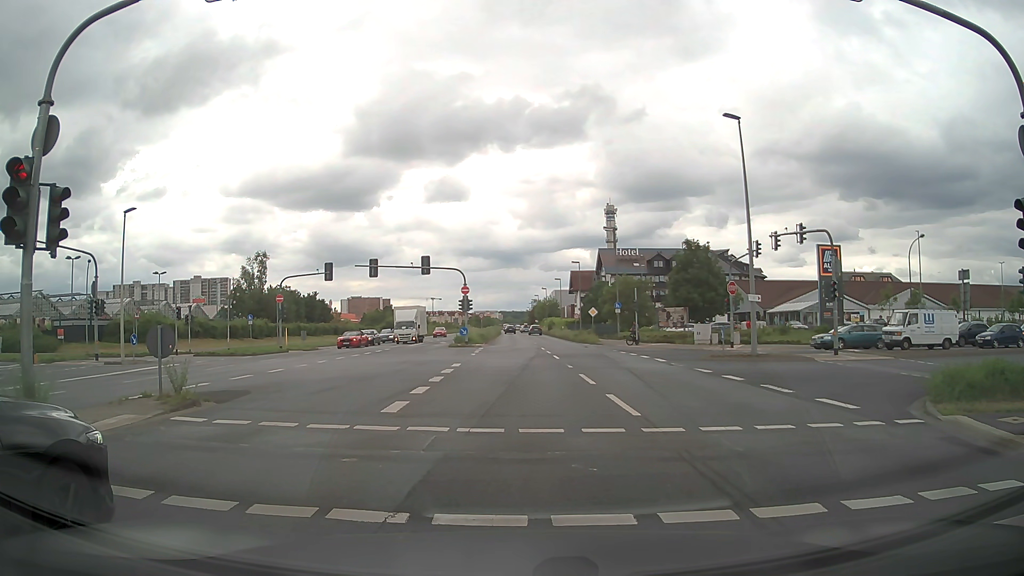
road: primary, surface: asphalt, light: Day
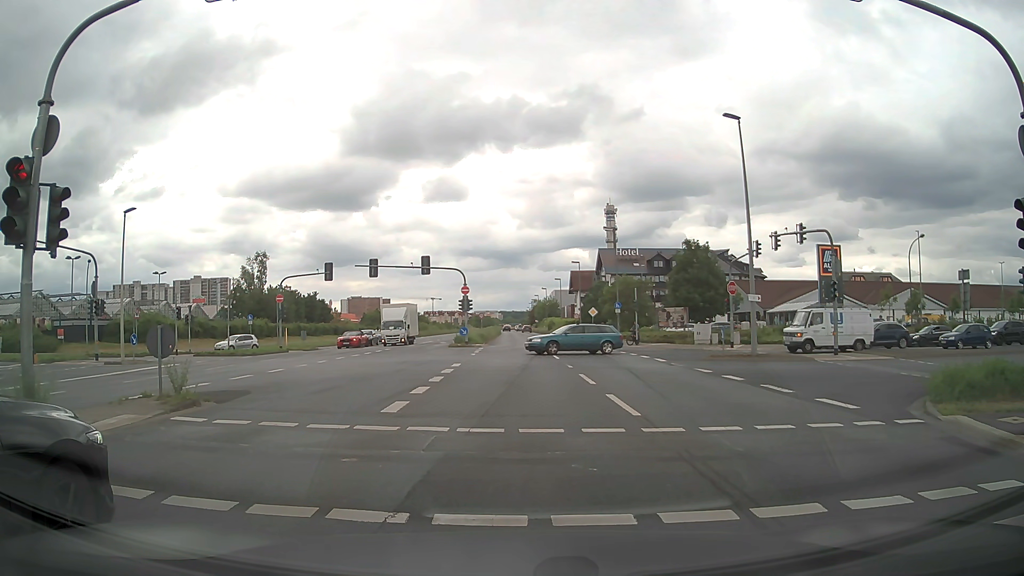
(0.0, 0.0) m; 0°
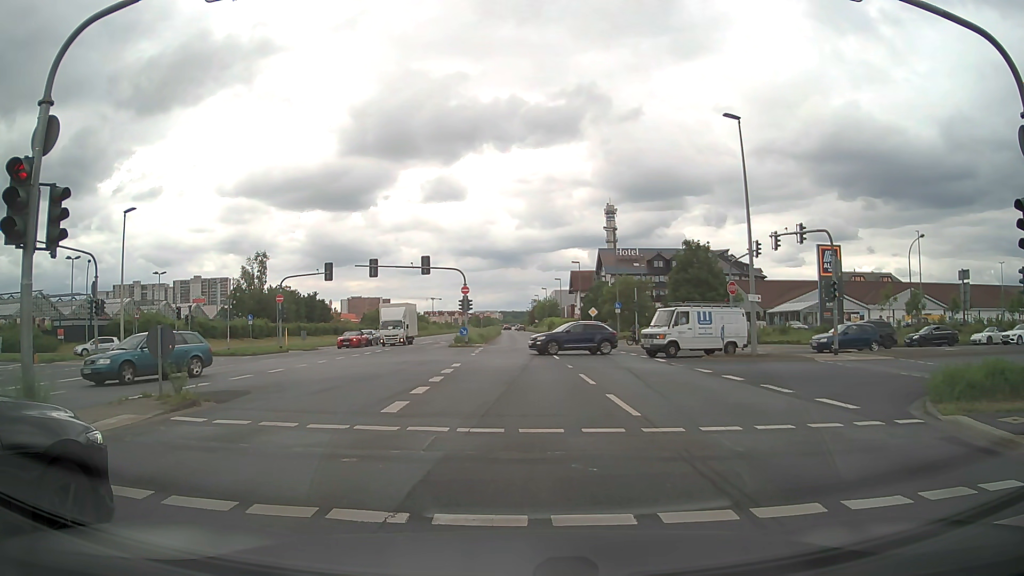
(0.0, 0.0) m; 0°
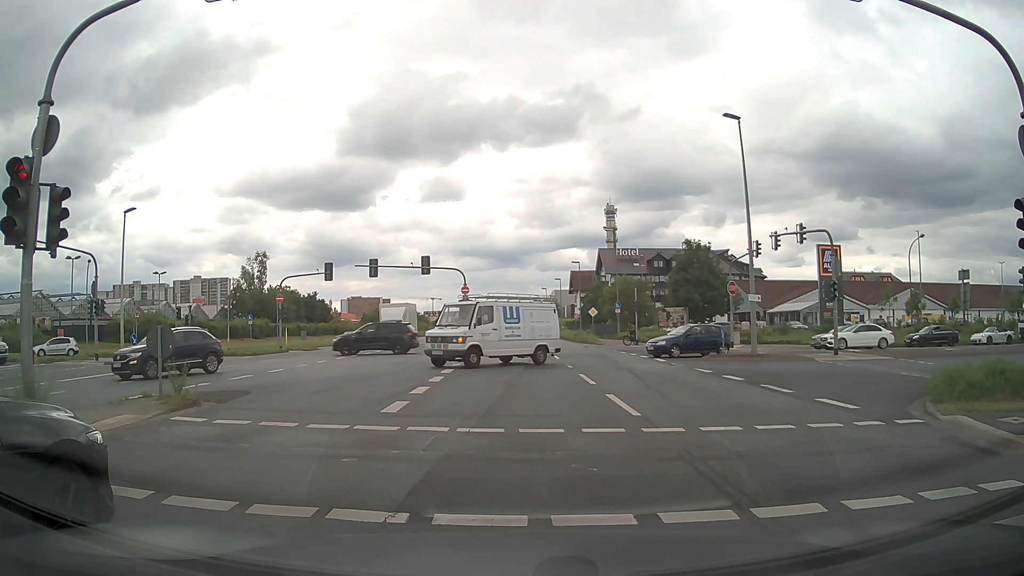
(0.0, 0.0) m; 0°
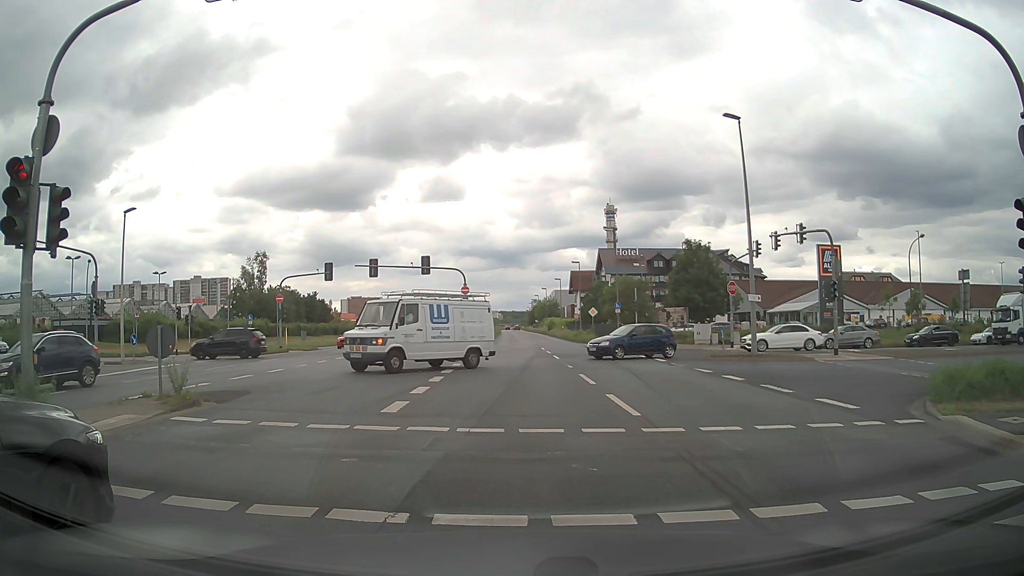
(0.0, 0.0) m; 0°
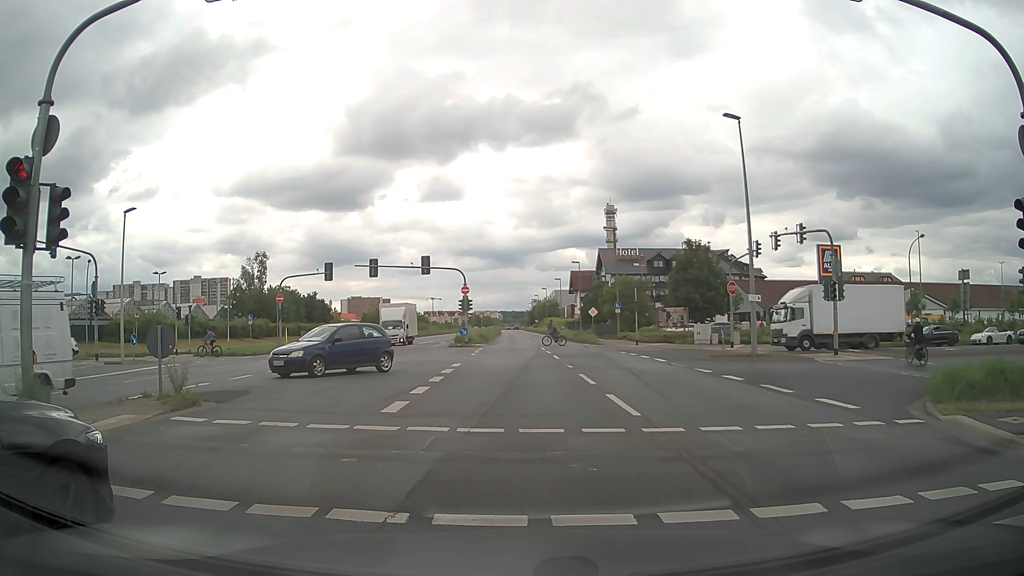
(0.0, 0.0) m; 0°
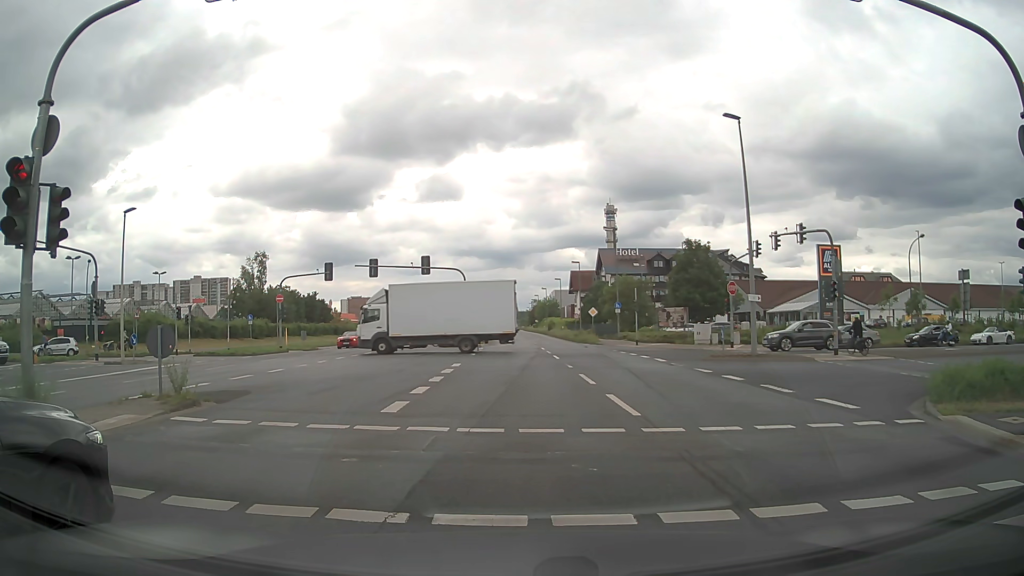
(0.0, 0.0) m; 0°
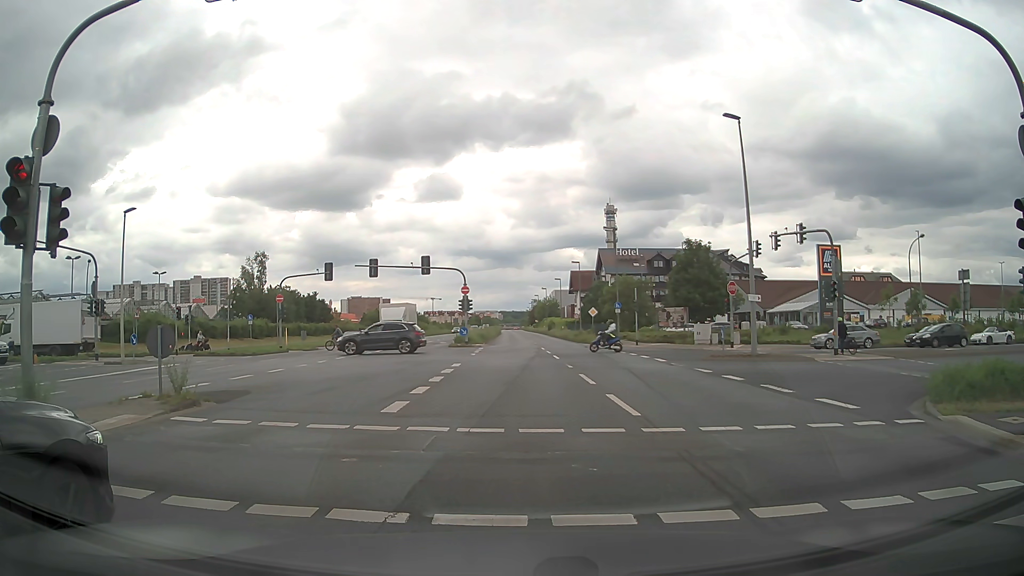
(0.0, 0.0) m; 0°
(0, +10) (0, +20) (0, +30) (0, +40) (0, +50) (0, +60) (0, +70) (0, +80) (-1, +90) (-1, +100) m
